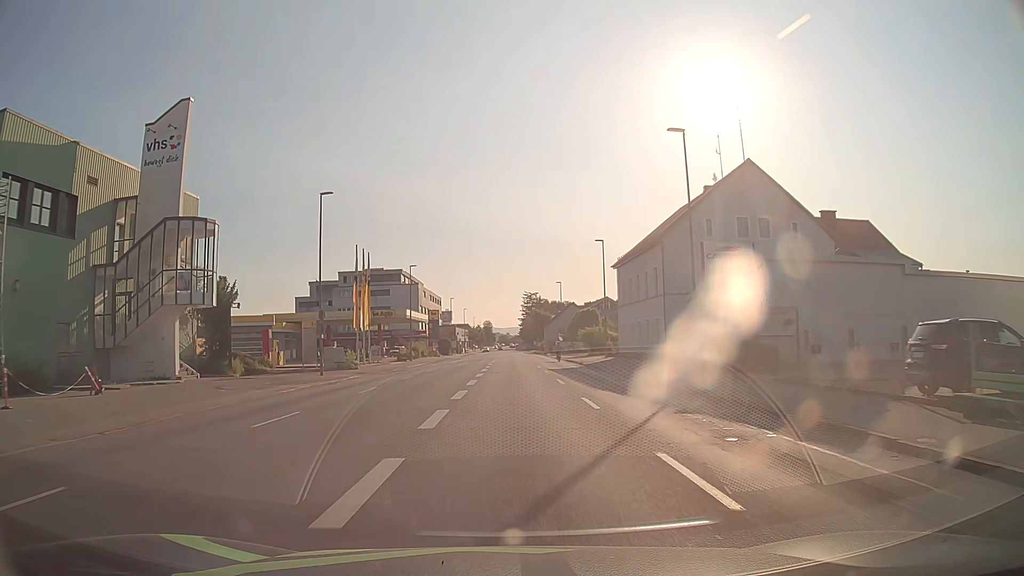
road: tertiary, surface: asphalt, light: Day
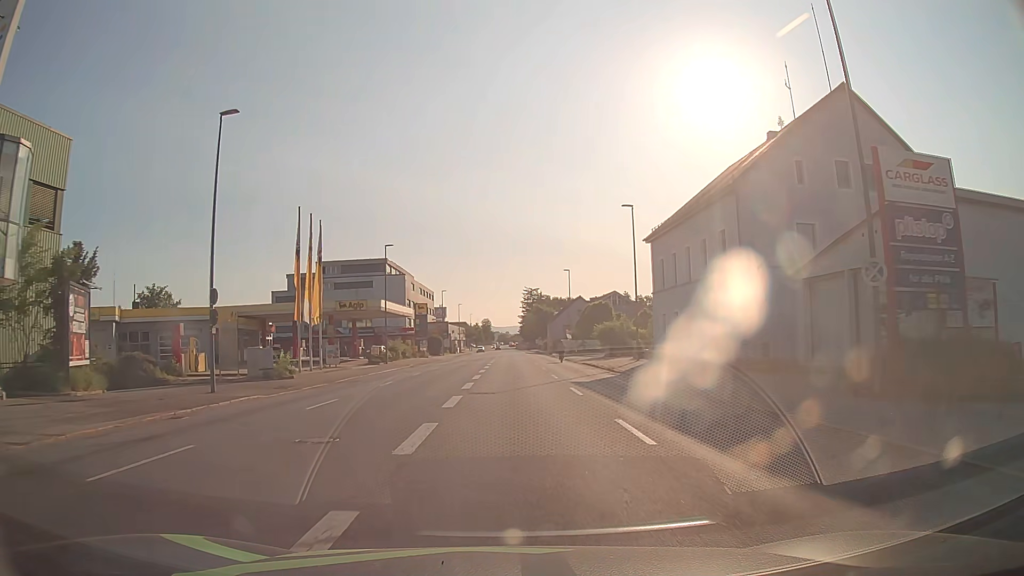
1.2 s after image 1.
(0.0, +14.6) m; 0°
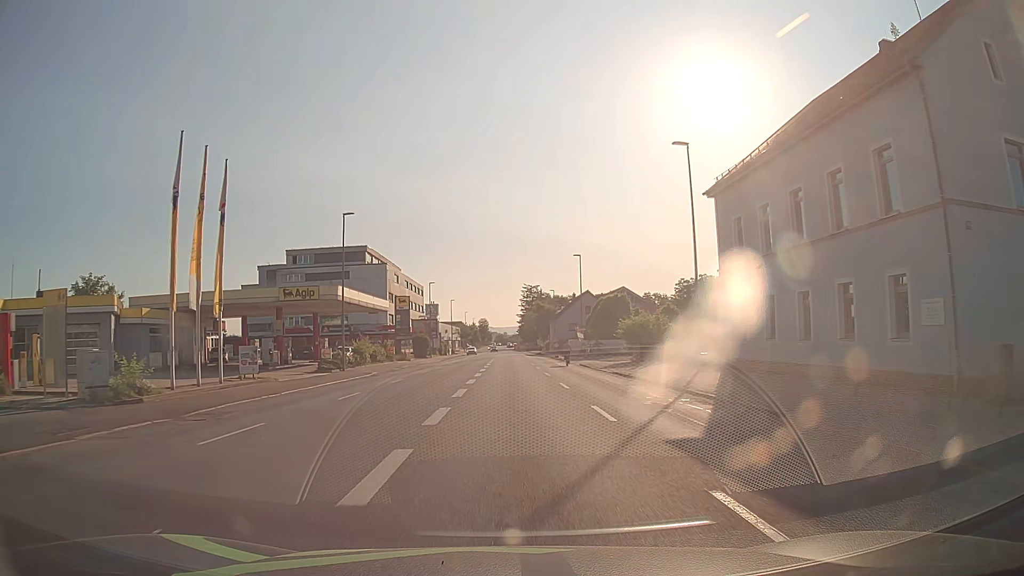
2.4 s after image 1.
(0.0, +14.8) m; 0°
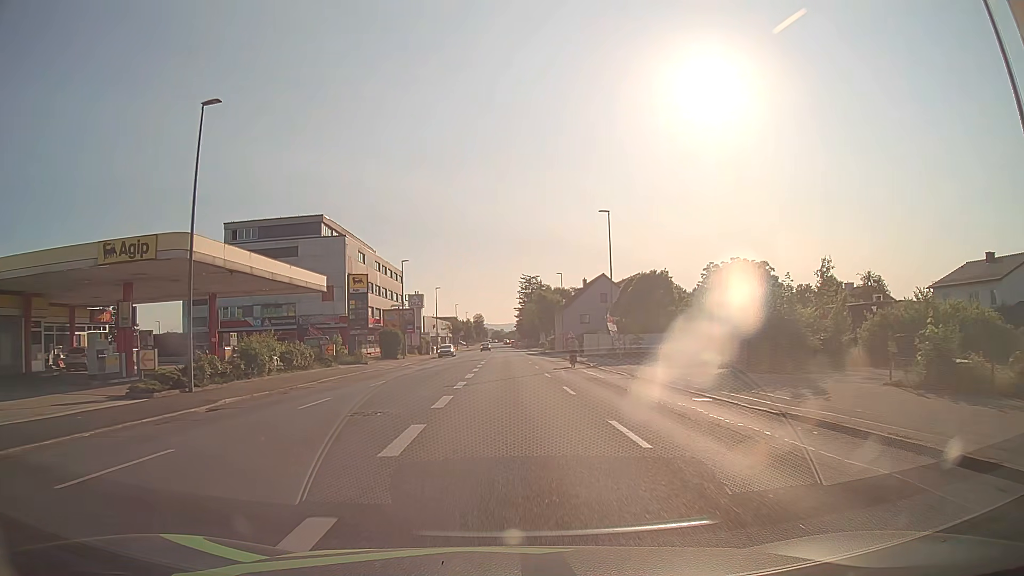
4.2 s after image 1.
(+0.2, +21.5) m; +1°
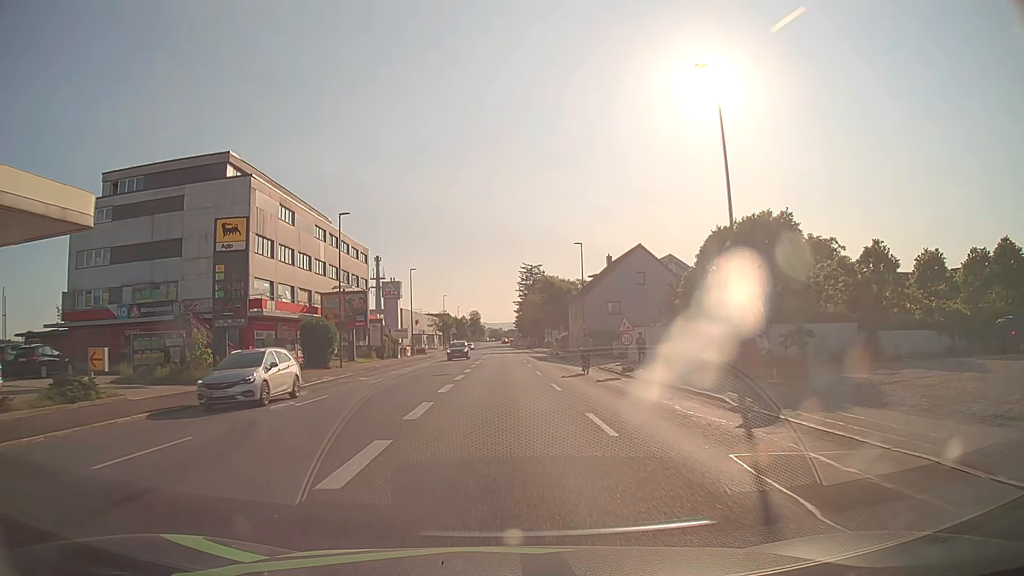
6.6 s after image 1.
(+0.1, +25.9) m; 0°
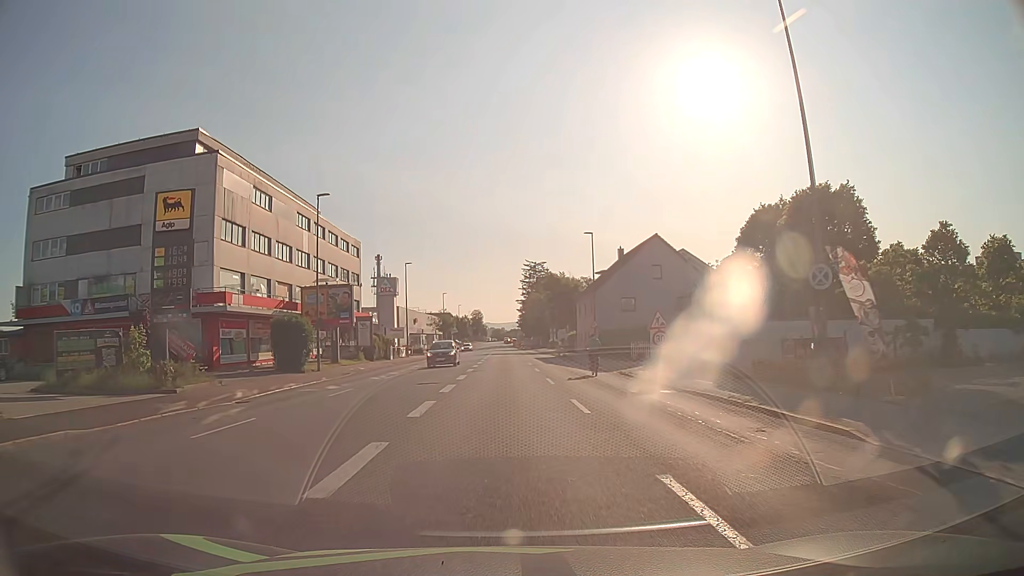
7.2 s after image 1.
(0.0, +6.0) m; 0°
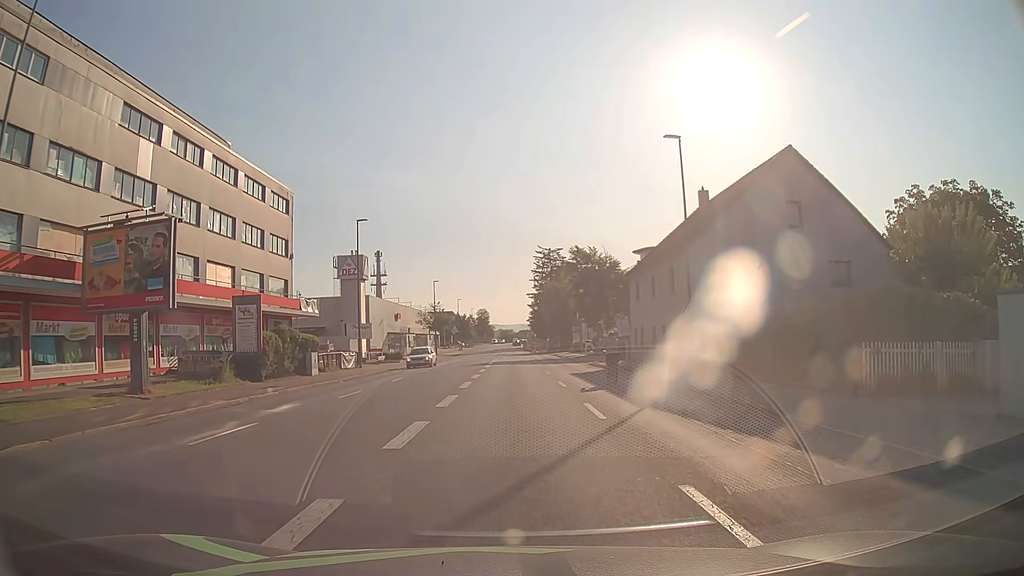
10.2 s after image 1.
(-0.1, +27.4) m; -1°
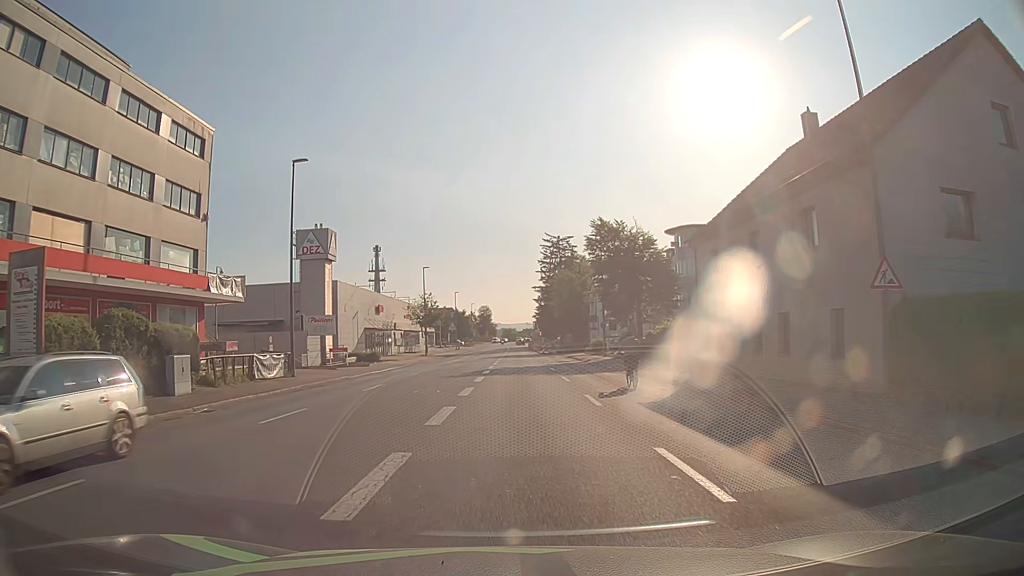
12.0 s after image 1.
(0.0, +15.6) m; 0°
(0, +10) (0, +20) (0, +30) (0, +40) (0, +50) (+1, +60) (+1, +70) (+1, +80) (+1, +90) (+1, +100) m
